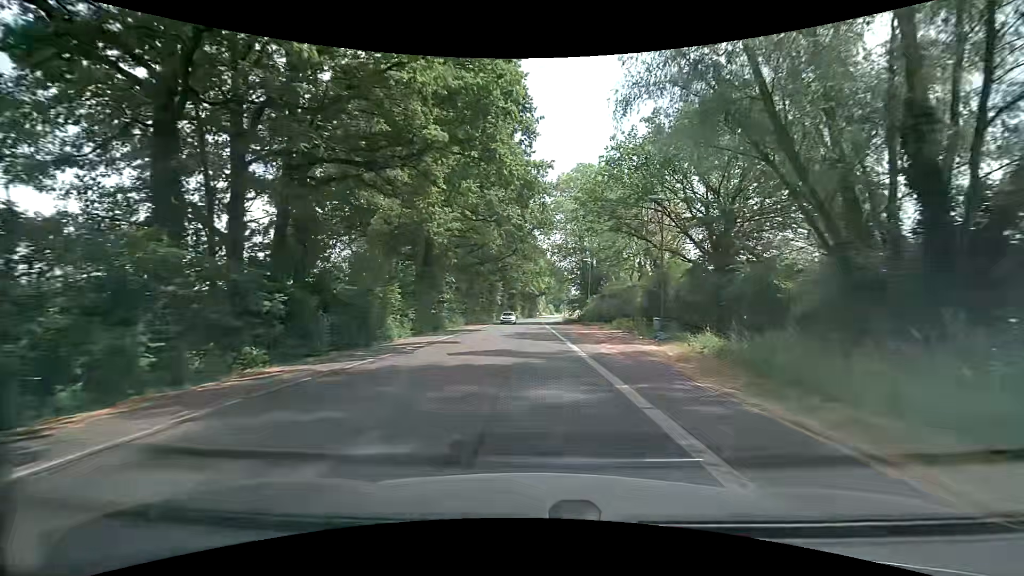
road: tertiary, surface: asphalt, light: Day
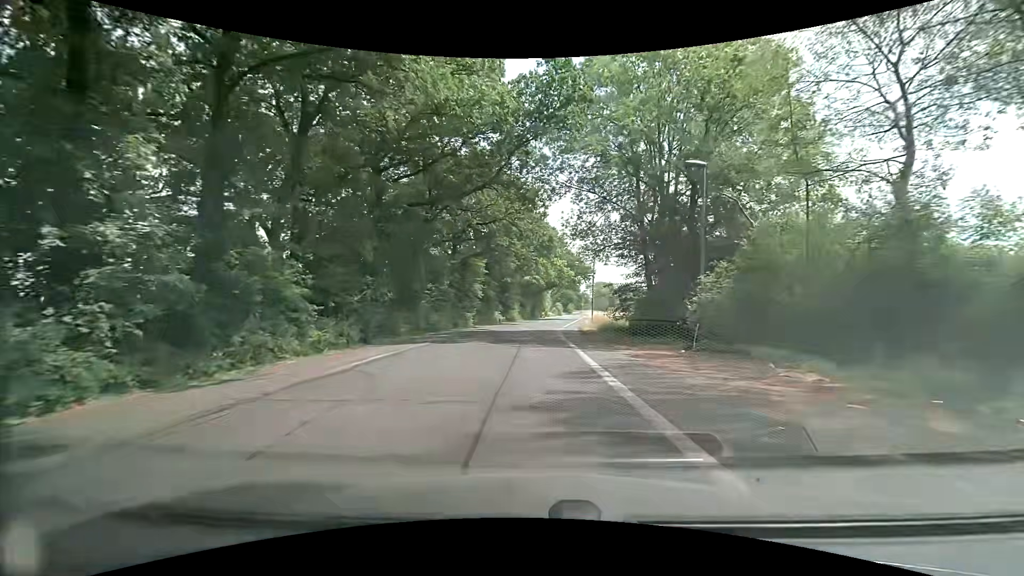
(+0.1, +37.1) m; 0°
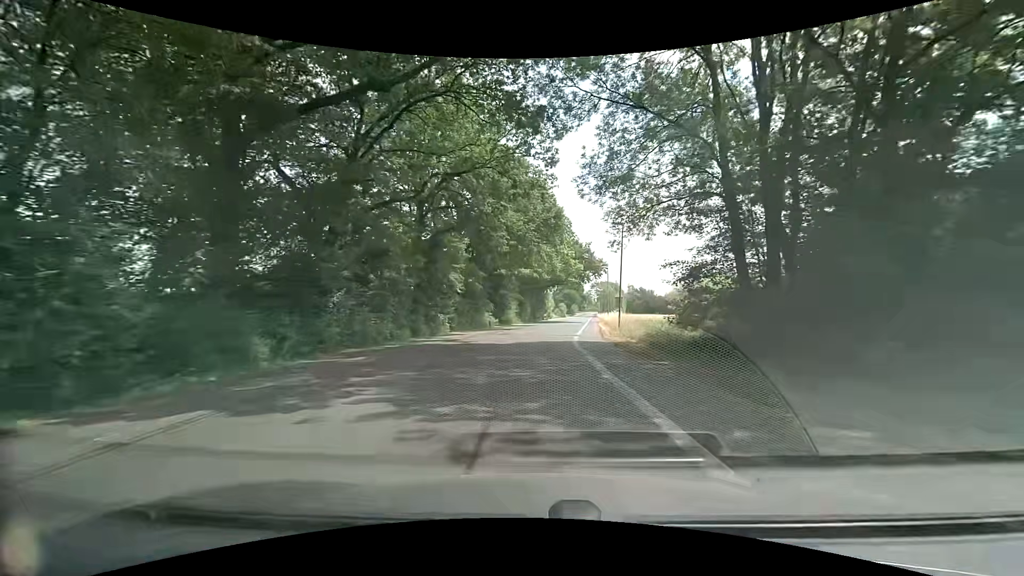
(-0.1, +15.1) m; 0°
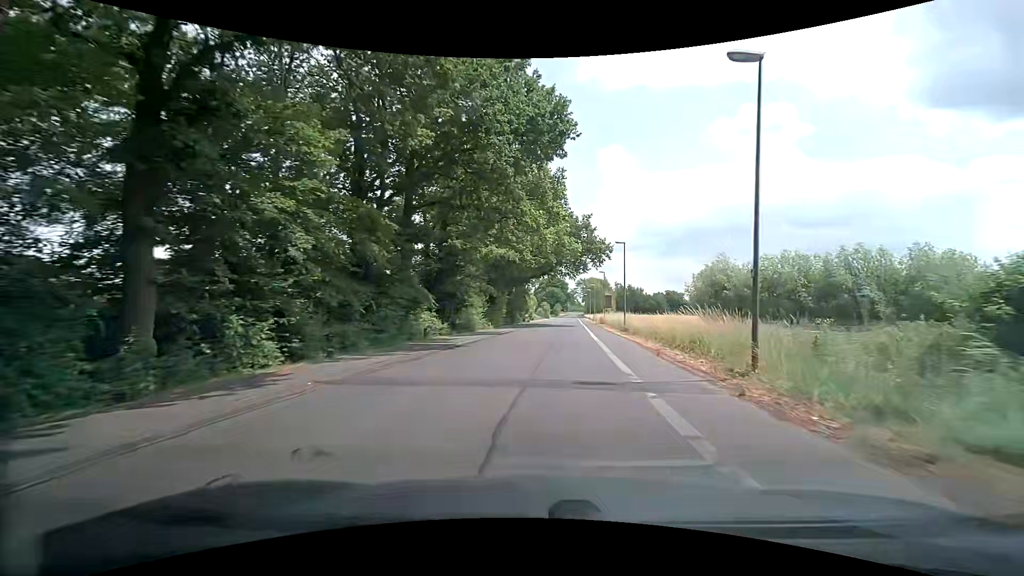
(+0.2, +22.7) m; +2°
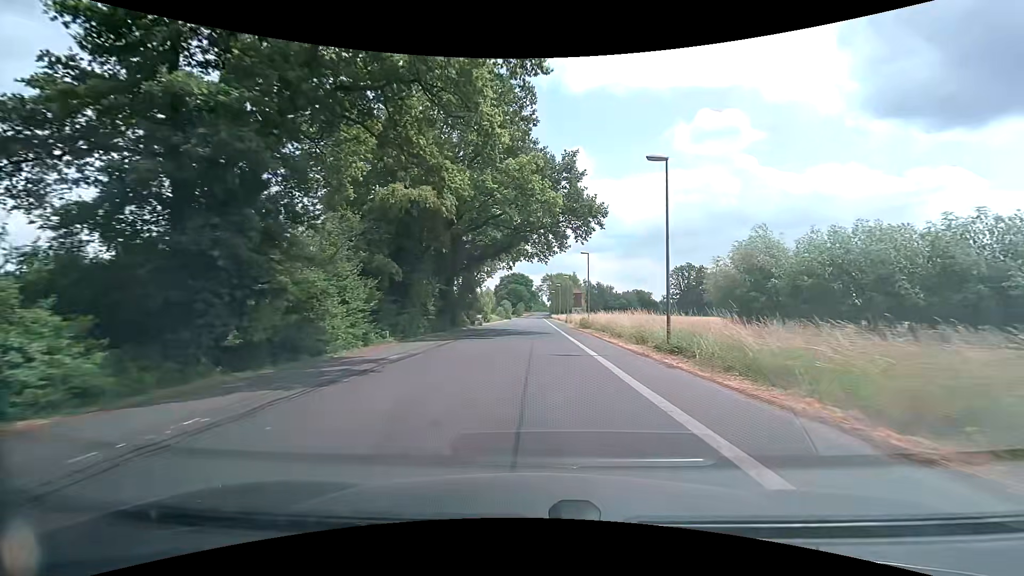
(+1.1, +22.8) m; +4°
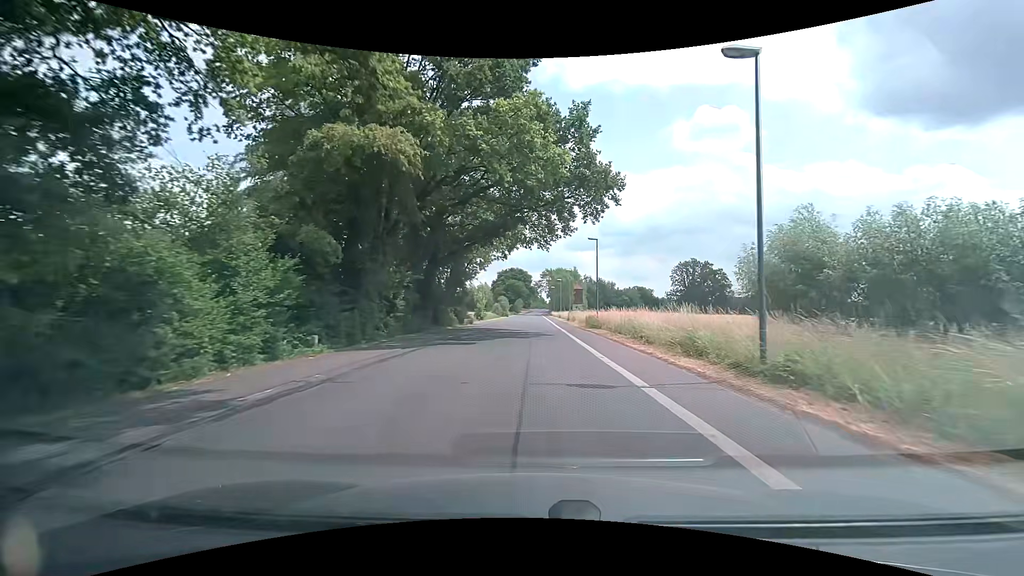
(+0.1, +7.6) m; +1°
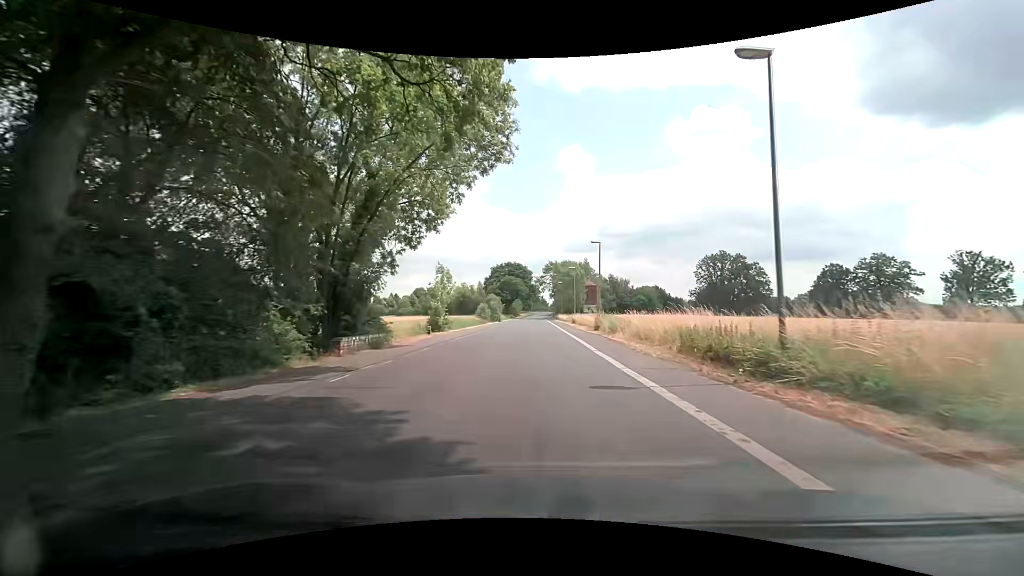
(-0.2, +30.4) m; 0°
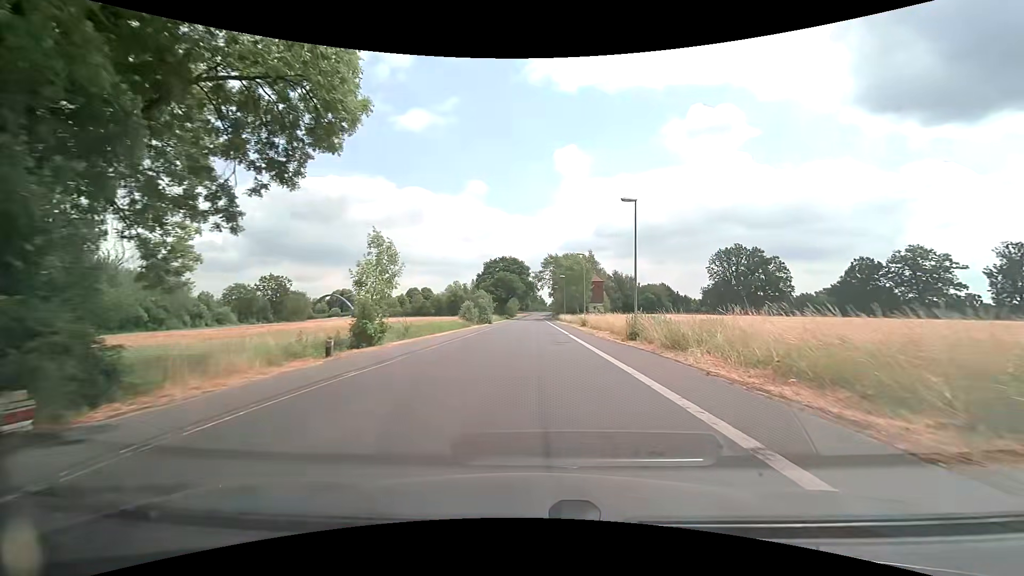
(-0.1, +15.2) m; 0°
(0, +10) (0, +20) (0, +30) (0, +40) (0, +50) (0, +60) (0, +70) (0, +80) (0, +90) (0, +100) m
